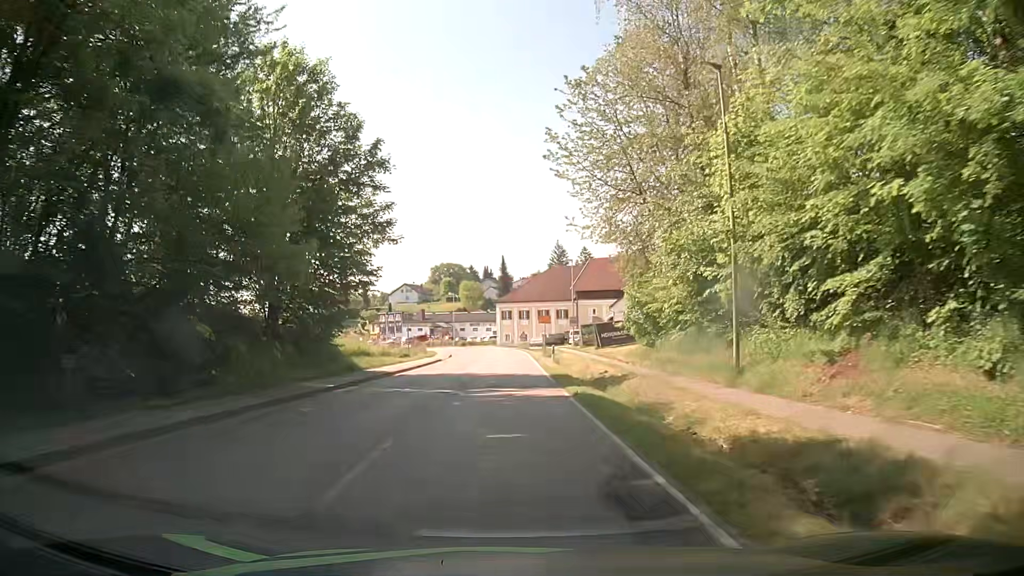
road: secondary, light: Day
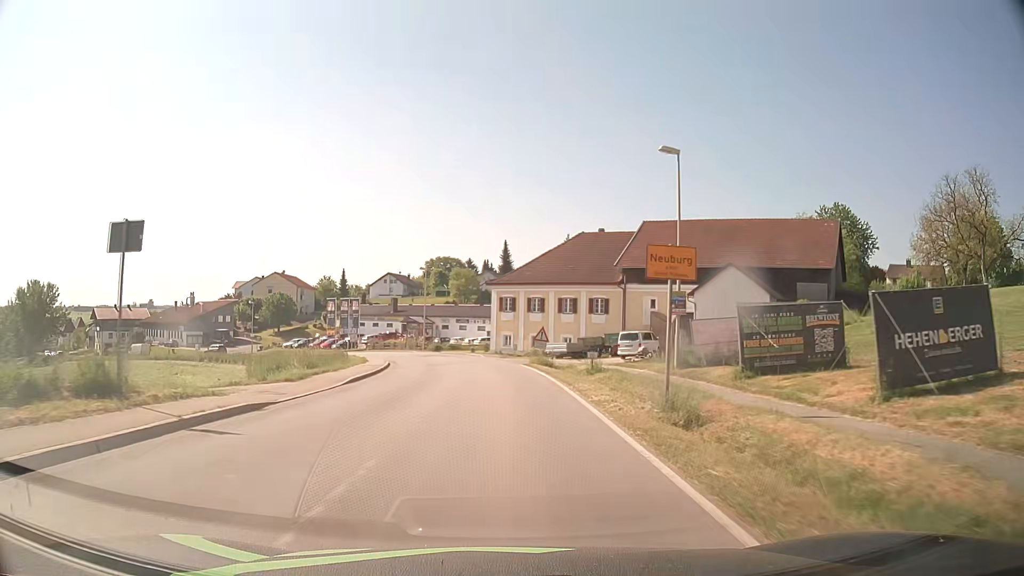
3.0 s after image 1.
(+0.5, +38.3) m; +1°
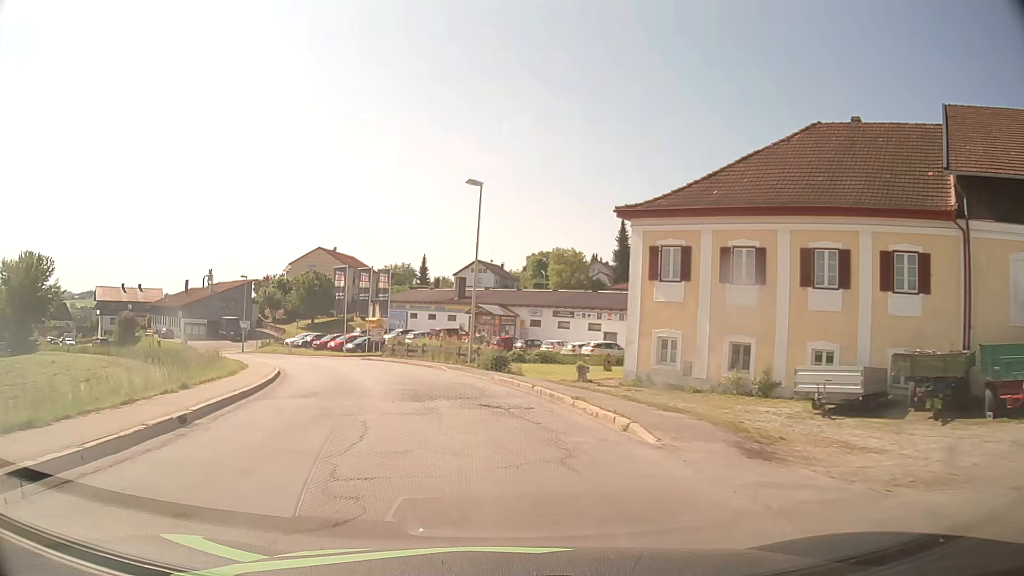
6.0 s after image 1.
(-1.8, +38.0) m; -9°
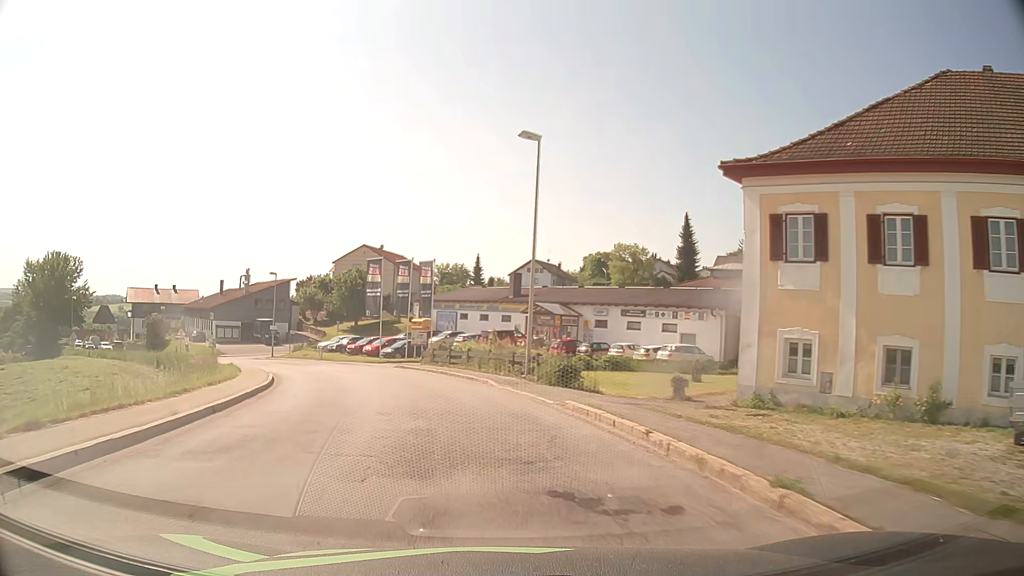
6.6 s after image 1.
(-0.3, +7.6) m; -4°
(-1, +10) (-3, +20) (-6, +29) (-10, +38) (-15, +47) (-21, +55) (-28, +62) (-36, +69) (-43, +75) (-51, +82) m
